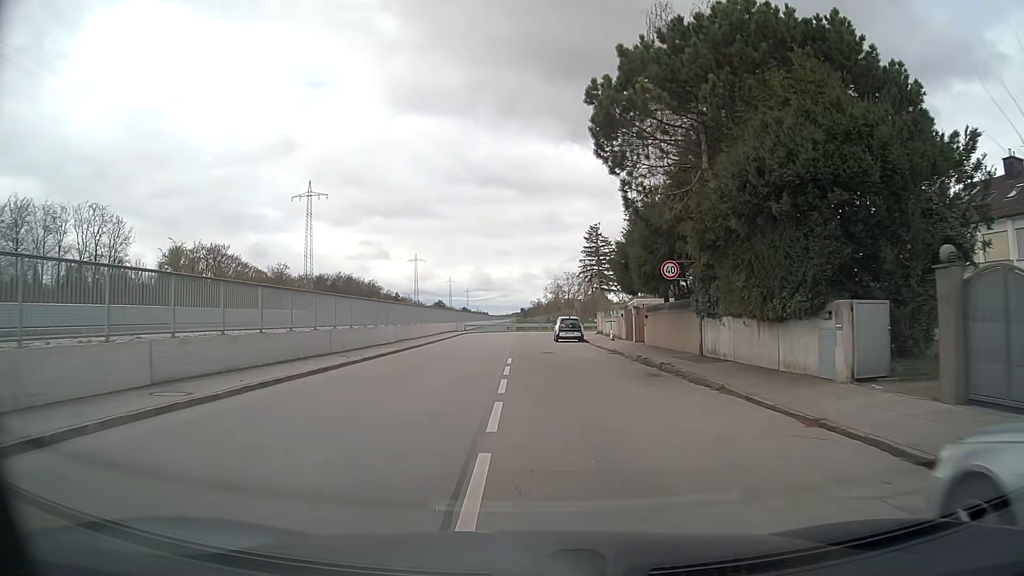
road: residential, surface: asphalt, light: Day
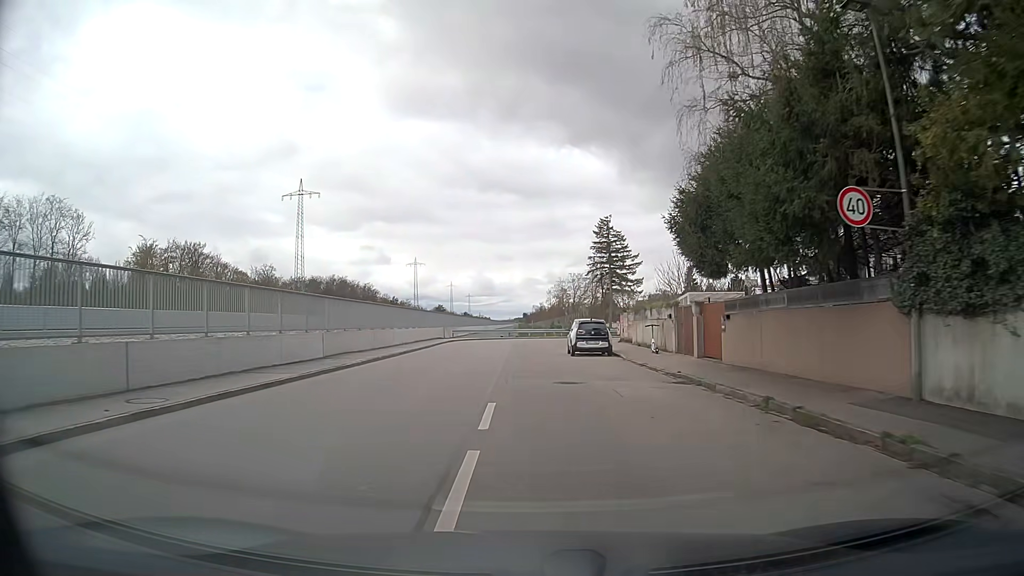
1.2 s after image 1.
(0.0, +13.3) m; -1°
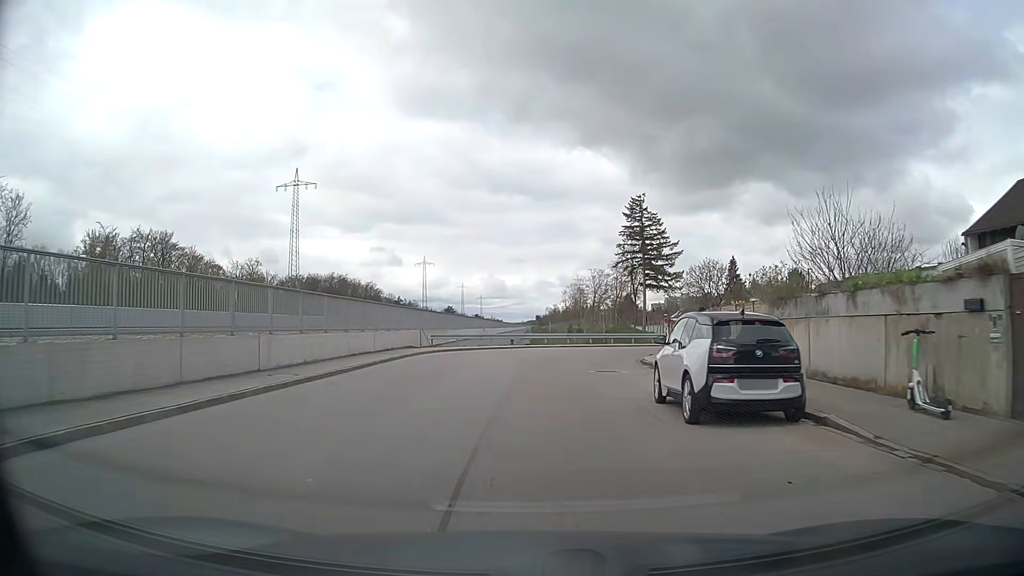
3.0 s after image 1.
(-0.1, +19.4) m; -1°
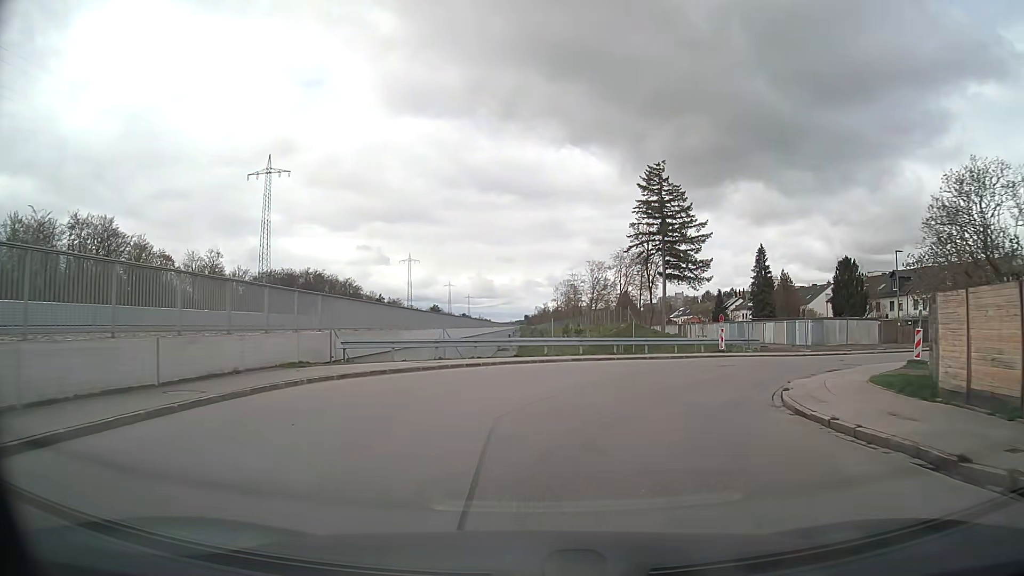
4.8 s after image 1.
(-0.1, +17.5) m; 0°
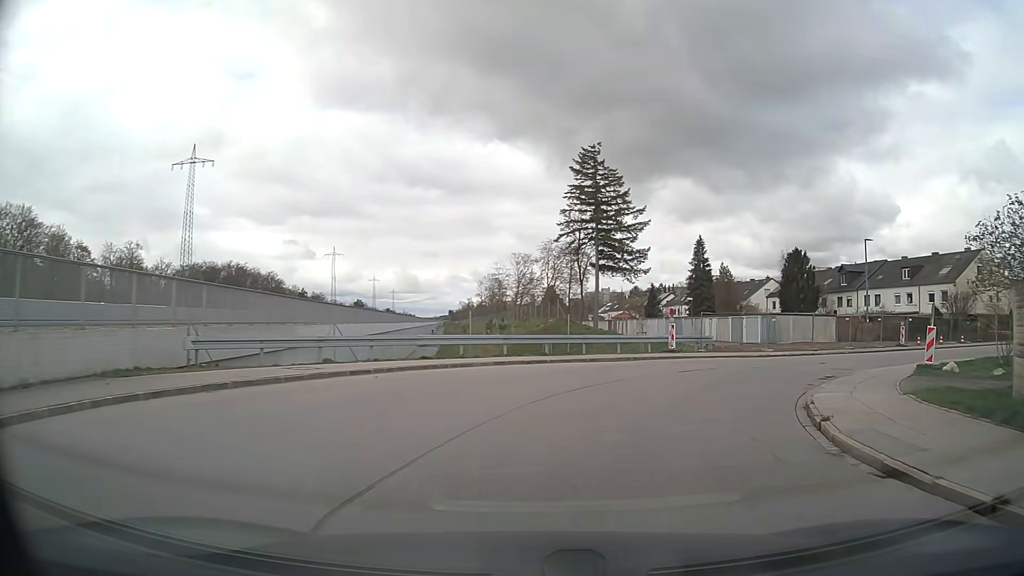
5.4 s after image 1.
(+0.2, +5.5) m; +6°
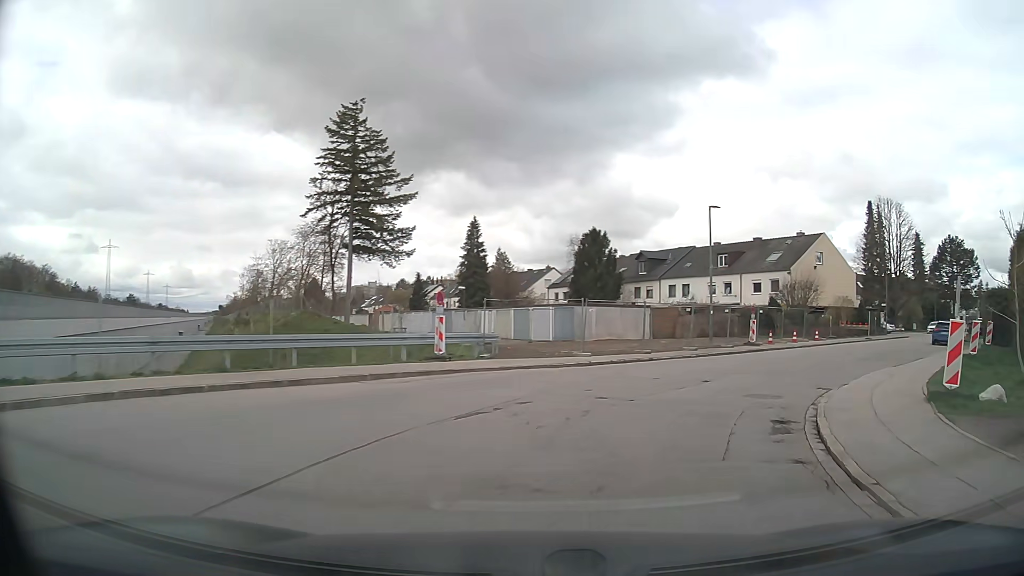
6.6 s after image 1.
(+1.8, +10.8) m; +19°
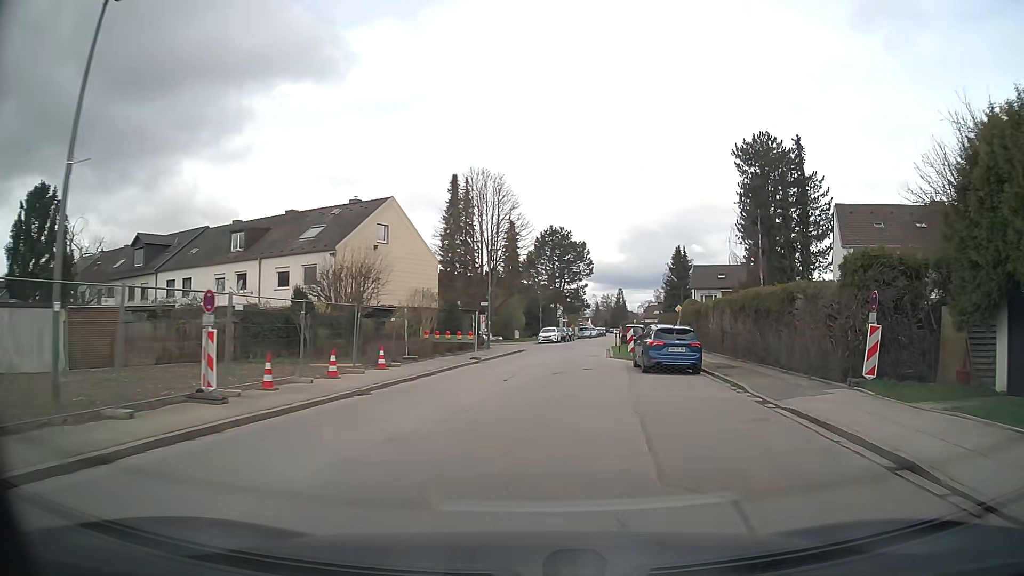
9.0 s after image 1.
(+8.2, +20.8) m; +38°
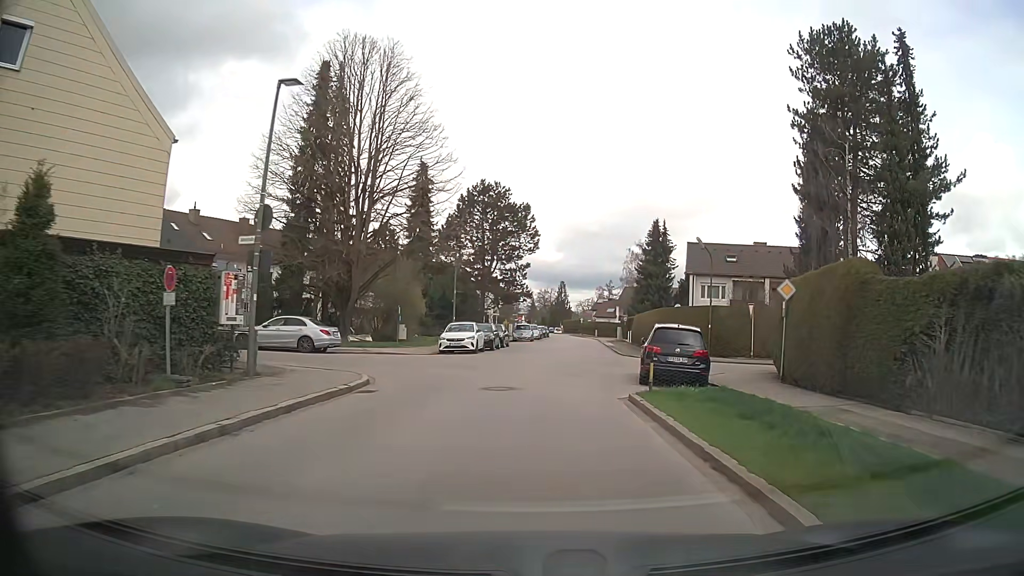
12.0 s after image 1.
(+2.0, +29.5) m; +6°
(0, +10) (+1, +20) (+1, +30) (+3, +40) (+4, +50) (+5, +60) (+6, +70) (+6, +80) (+7, +90) (+7, +100) m
